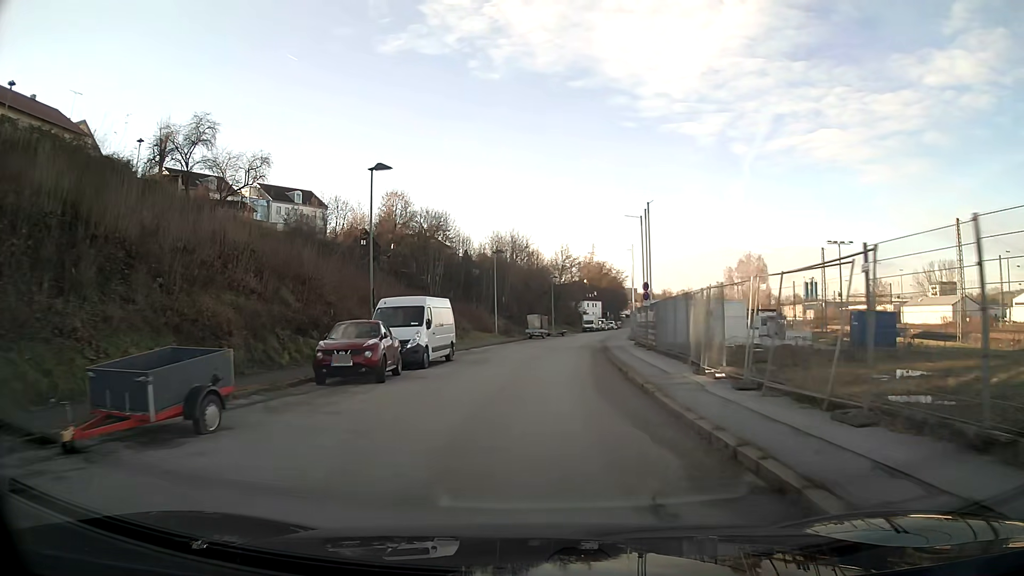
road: tertiary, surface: asphalt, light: Day
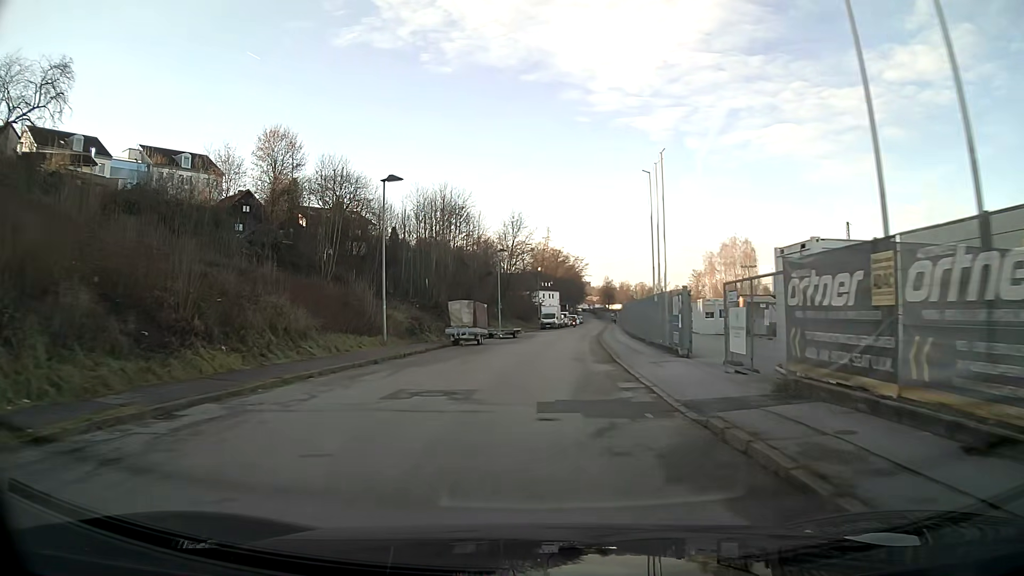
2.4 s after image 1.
(+1.1, +30.2) m; +4°
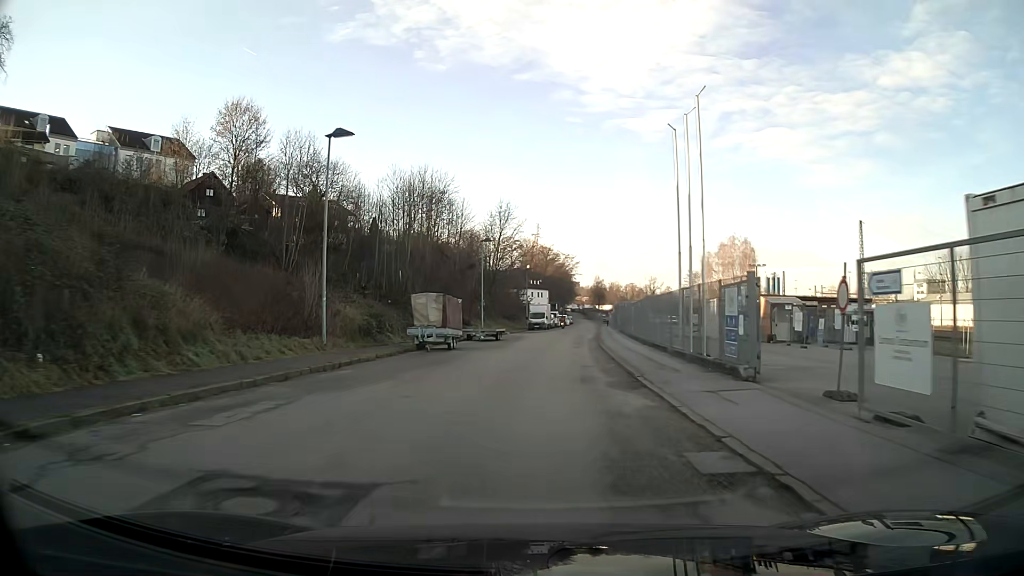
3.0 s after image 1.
(+0.1, +7.7) m; +1°
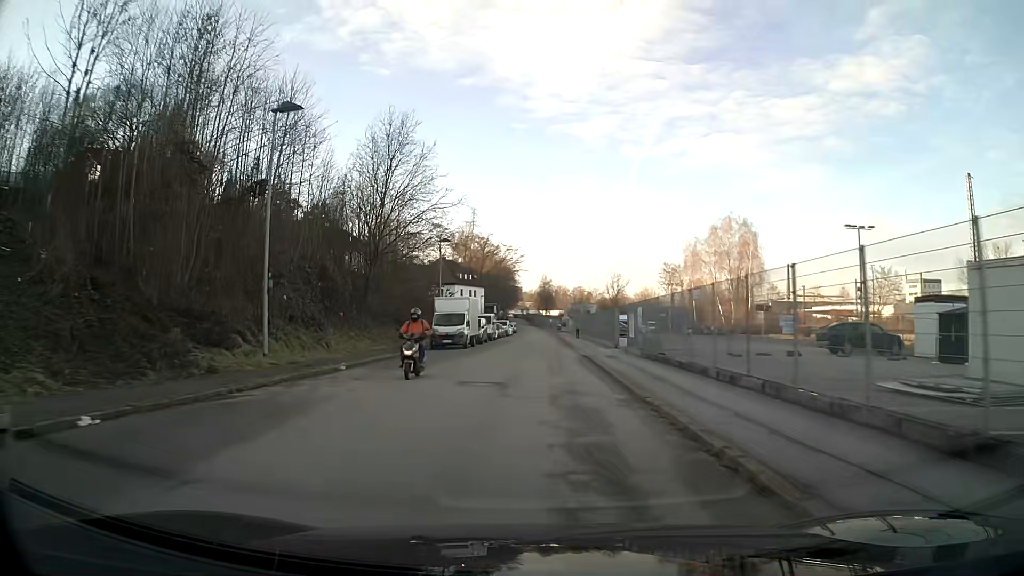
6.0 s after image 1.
(+1.8, +39.0) m; +5°
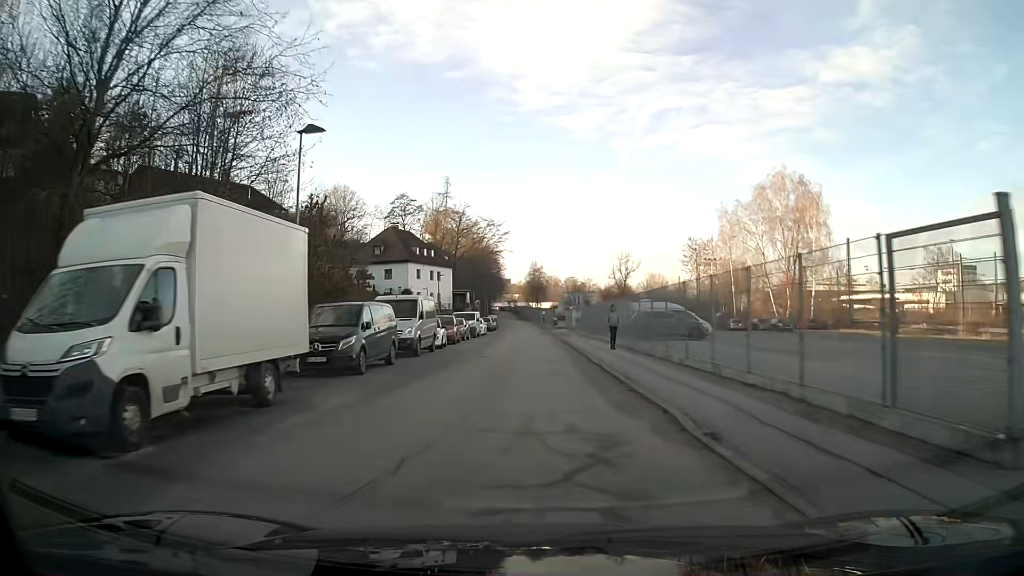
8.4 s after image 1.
(+0.2, +31.8) m; +1°
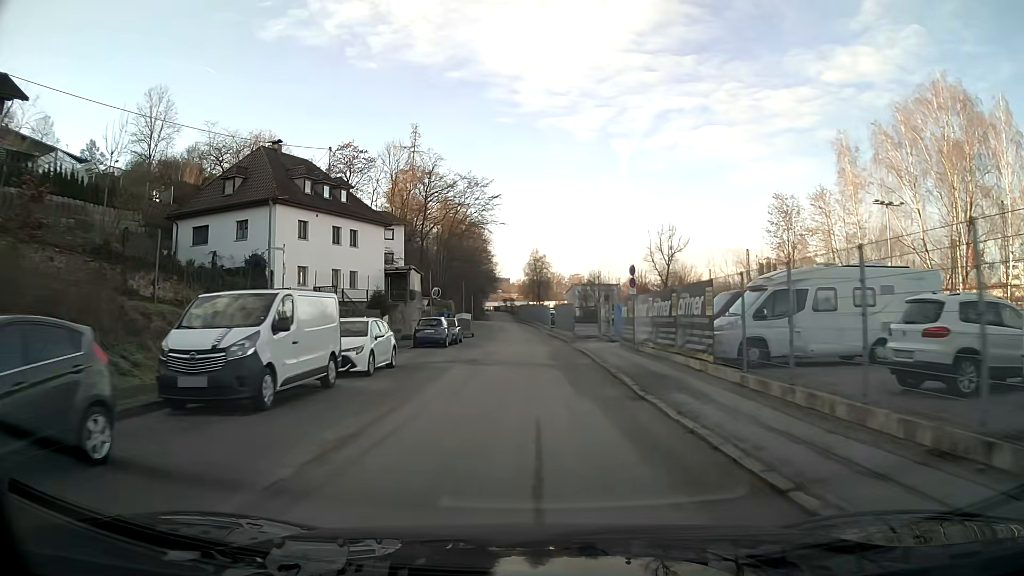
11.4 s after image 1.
(-0.1, +39.9) m; 0°
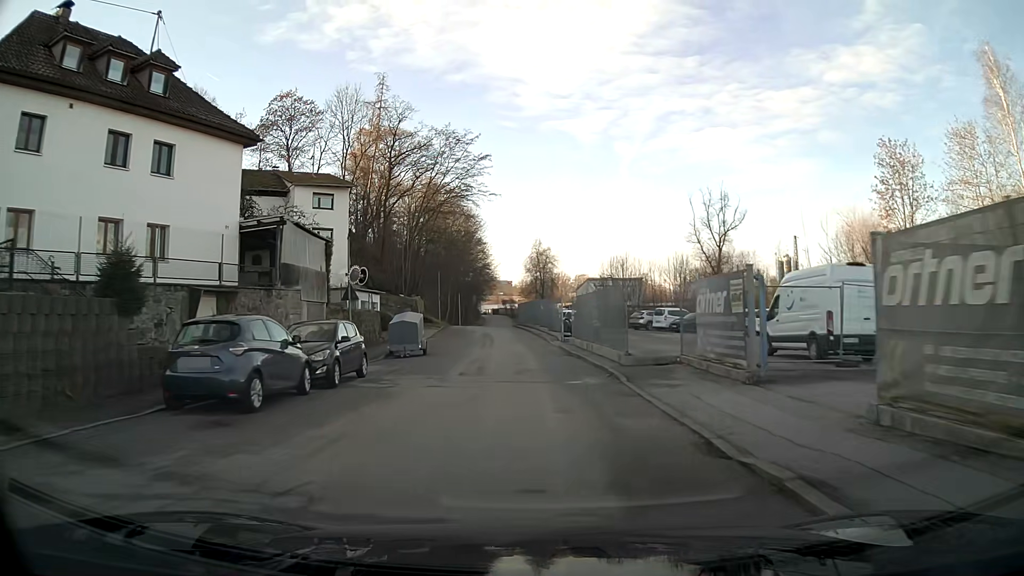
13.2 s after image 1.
(-0.1, +23.7) m; -1°
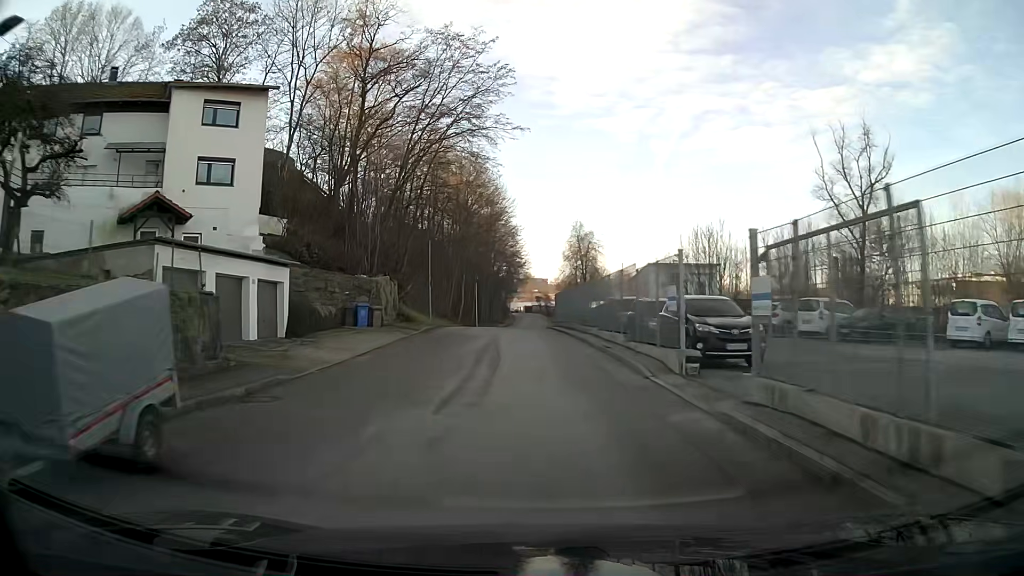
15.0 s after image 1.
(-0.6, +23.3) m; -3°
